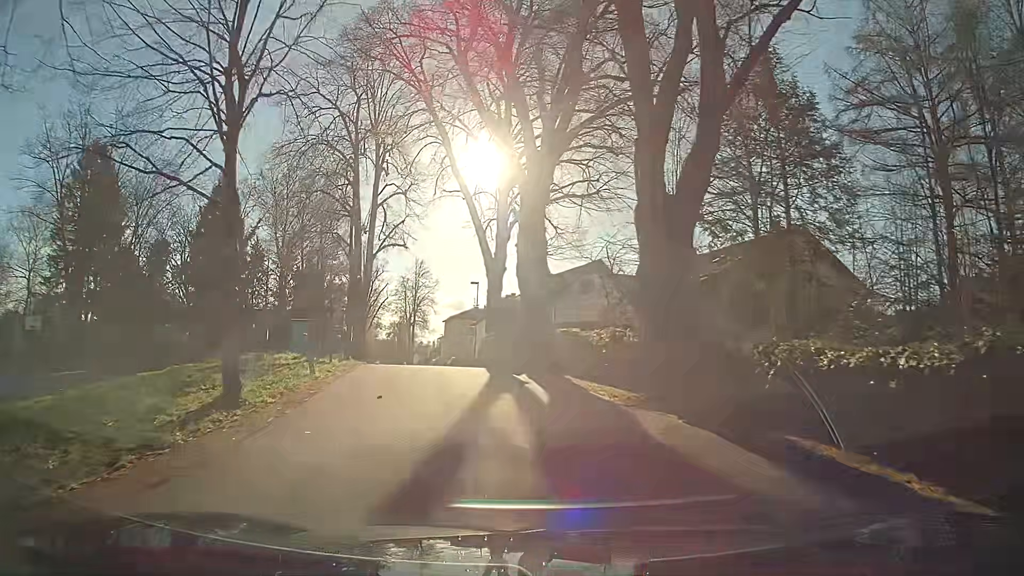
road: secondary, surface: asphalt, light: Day
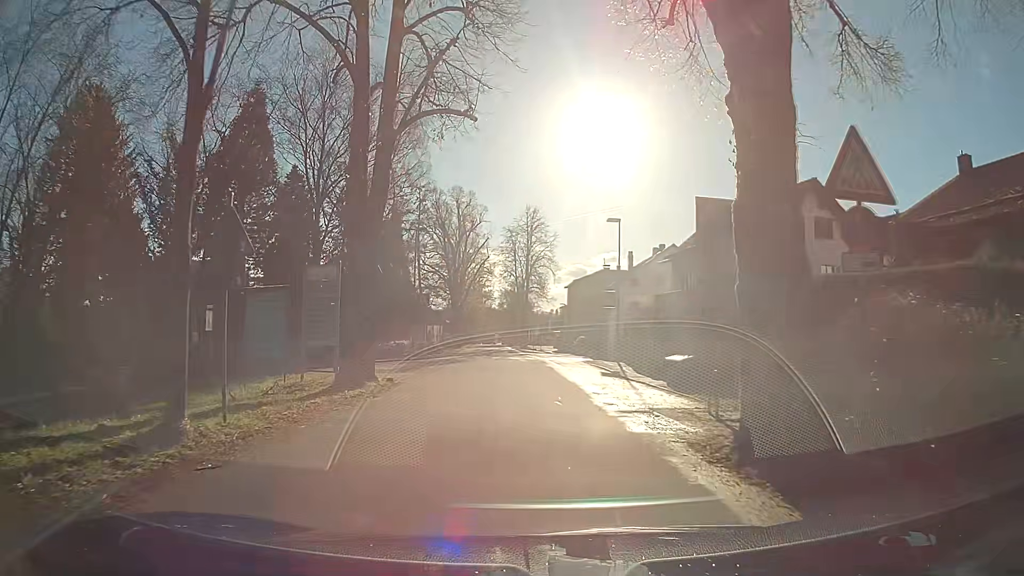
(-3.0, +24.0) m; -9°
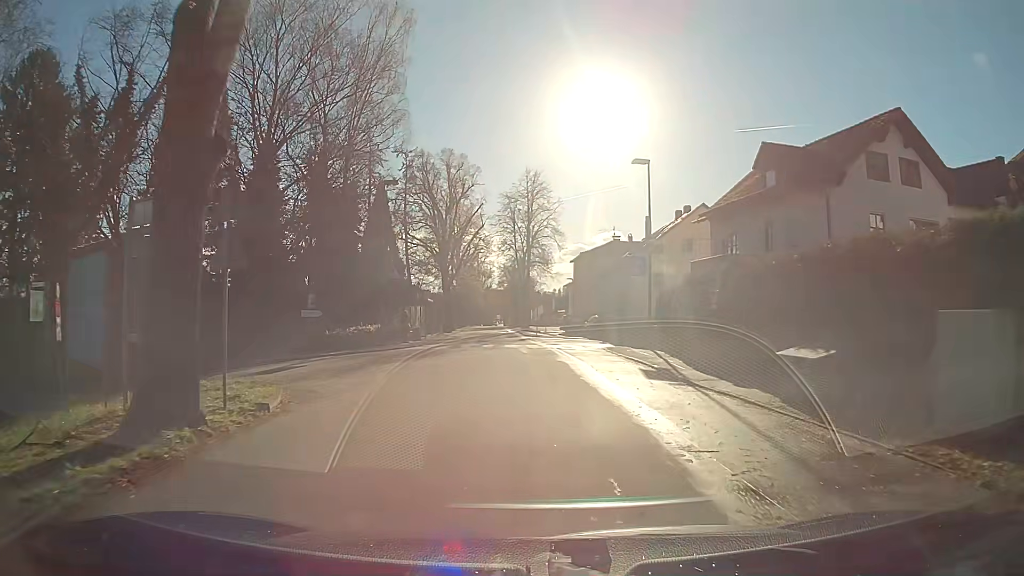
(-0.1, +9.6) m; -1°
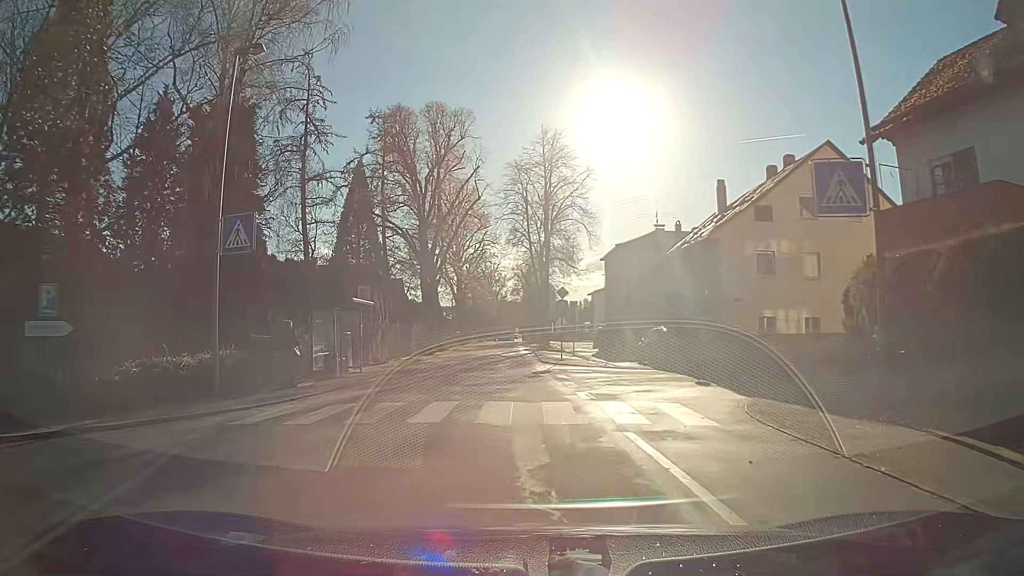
(-0.1, +18.9) m; -3°
